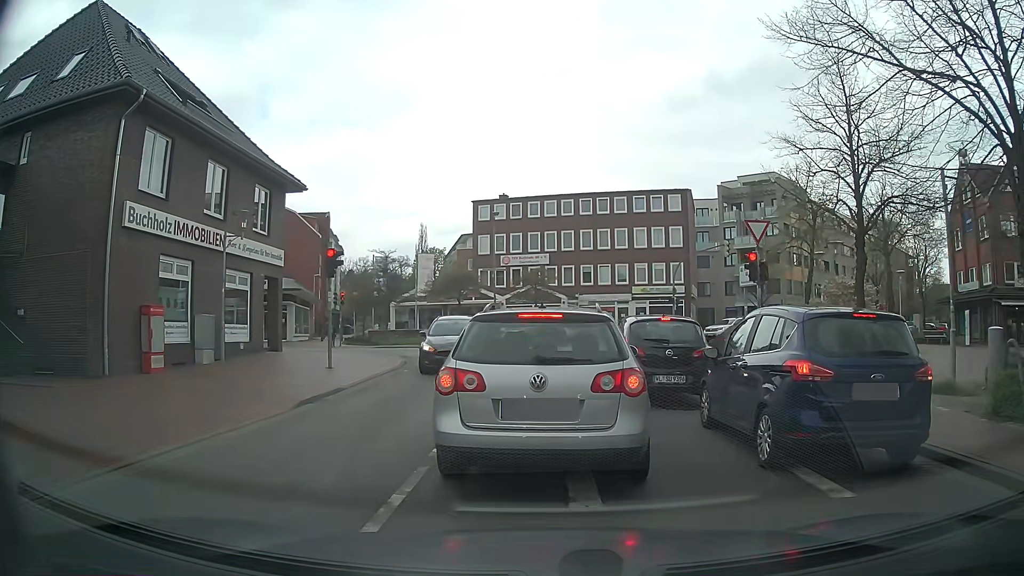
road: unclassified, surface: asphalt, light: Day
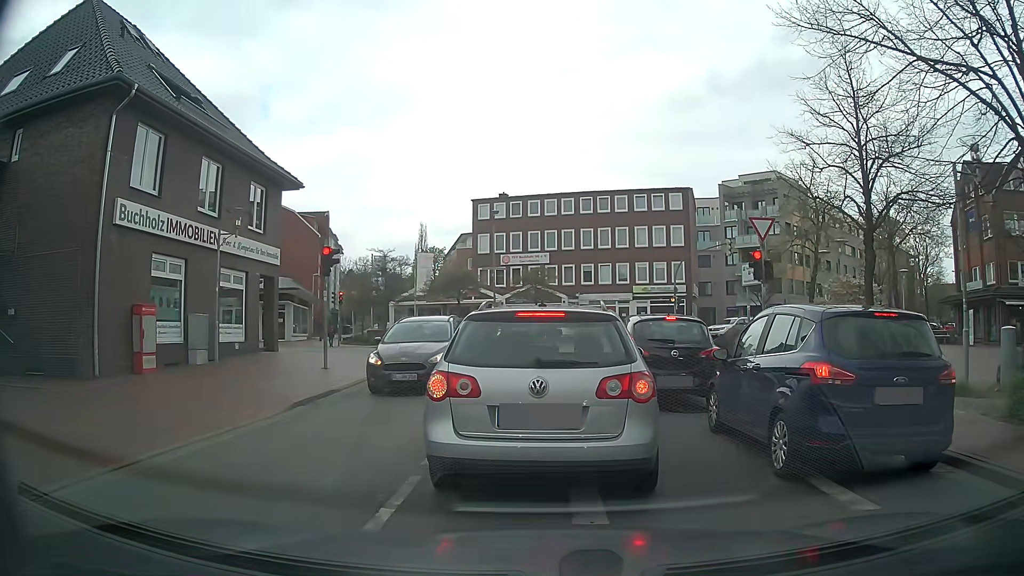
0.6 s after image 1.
(0.0, +0.4) m; 0°
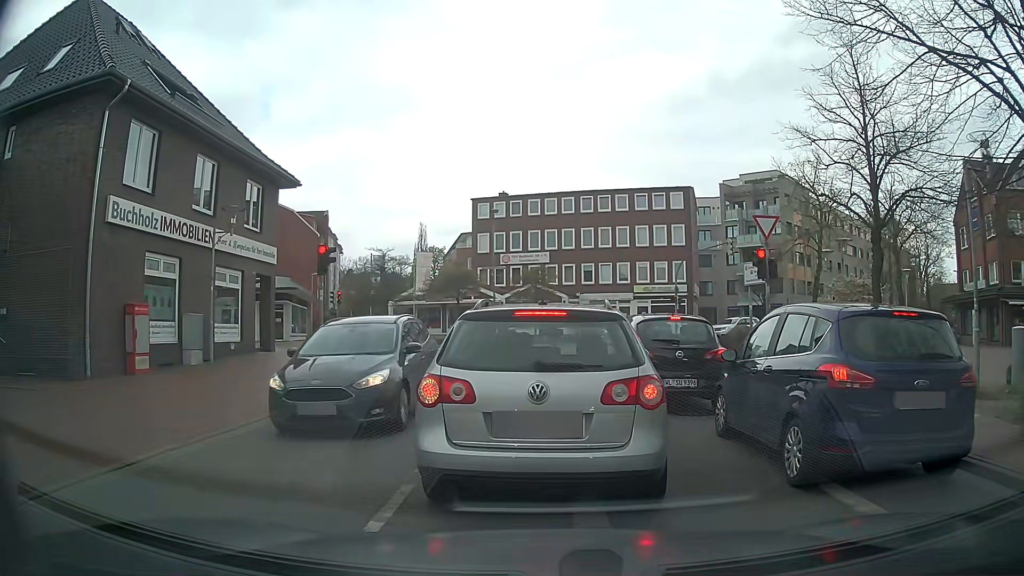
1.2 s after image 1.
(0.0, +0.3) m; 0°
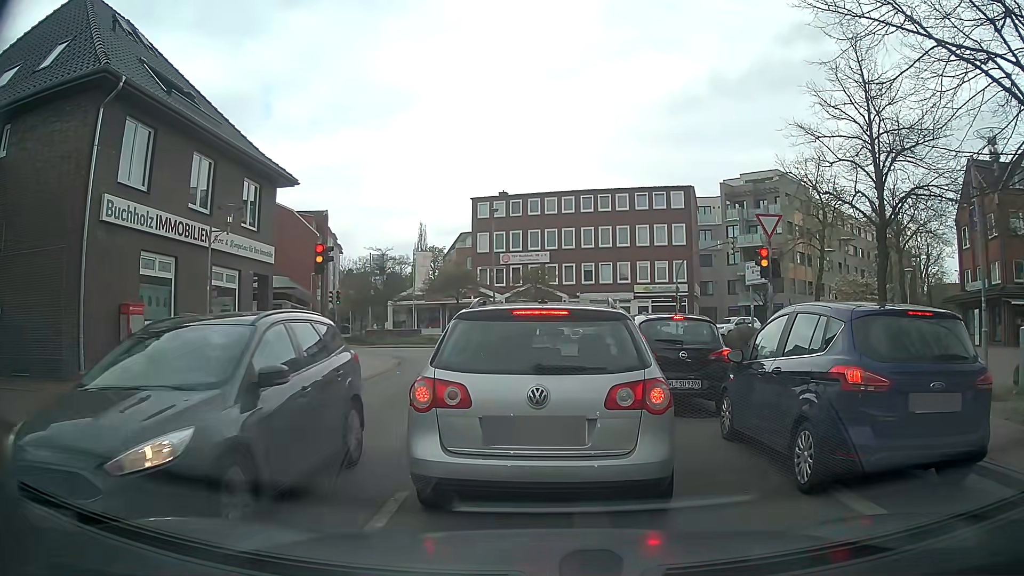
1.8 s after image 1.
(0.0, +0.2) m; 0°
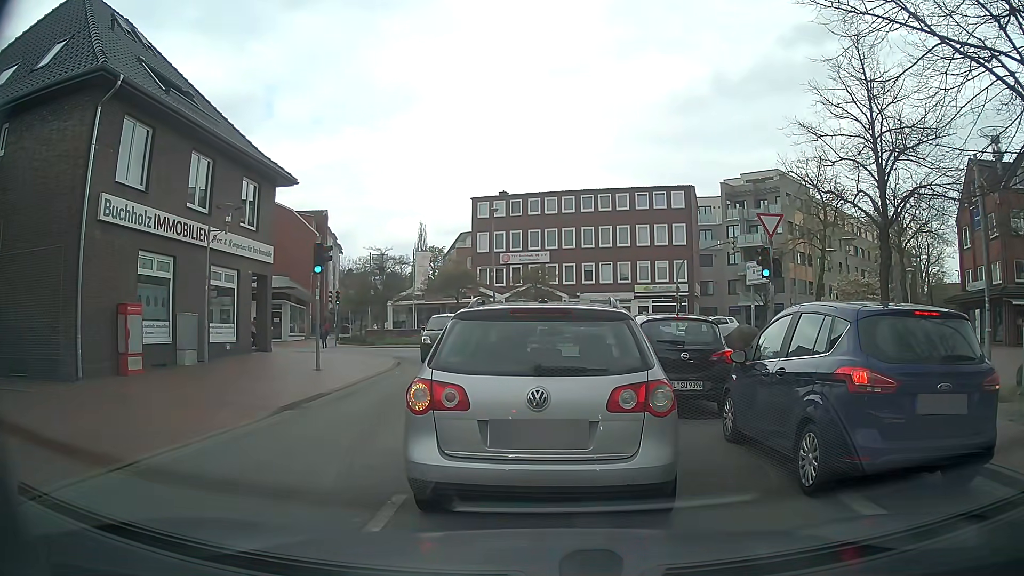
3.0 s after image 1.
(0.0, +0.1) m; 0°
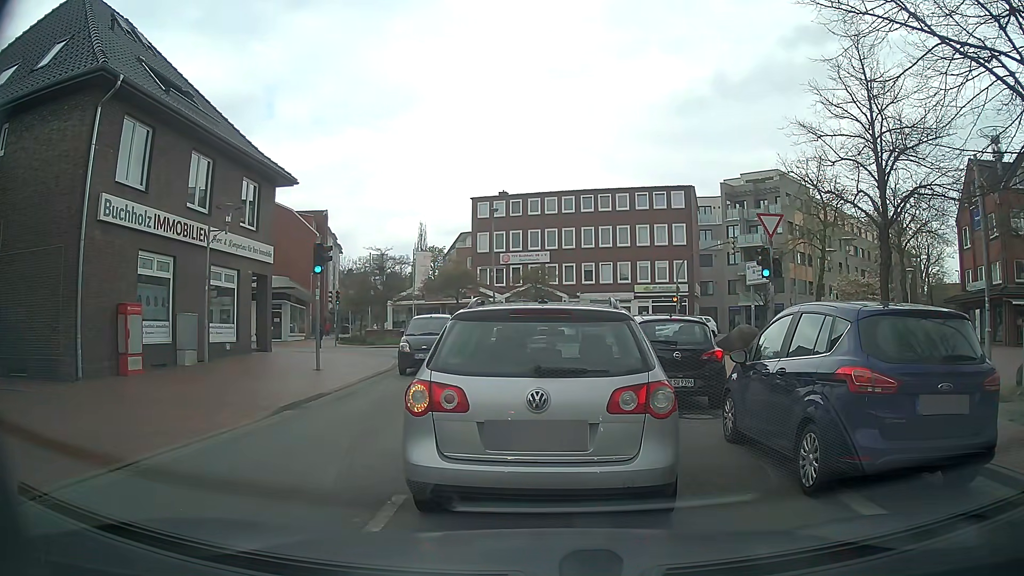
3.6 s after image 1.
(0.0, 0.0) m; 0°
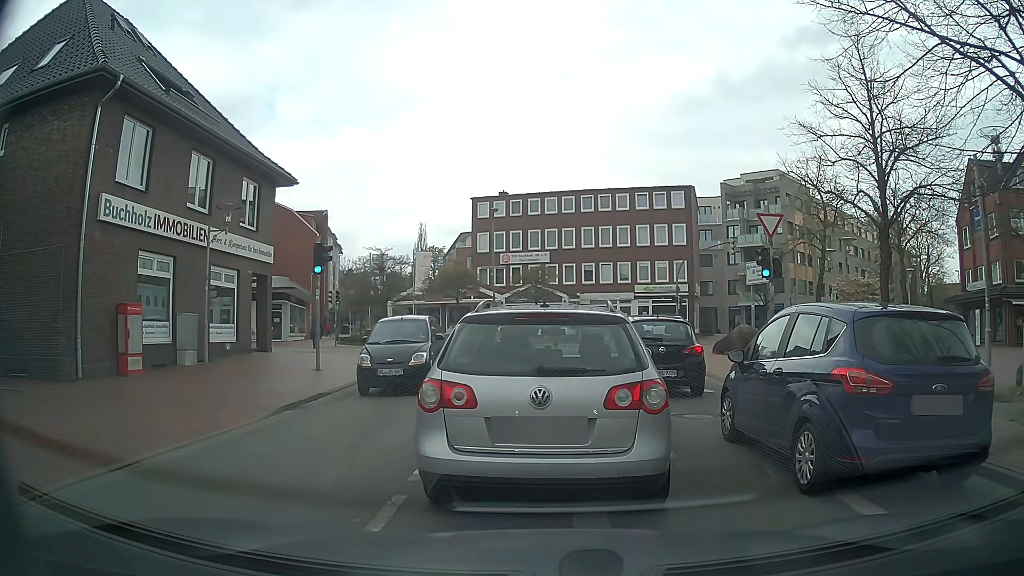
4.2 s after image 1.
(0.0, 0.0) m; 0°
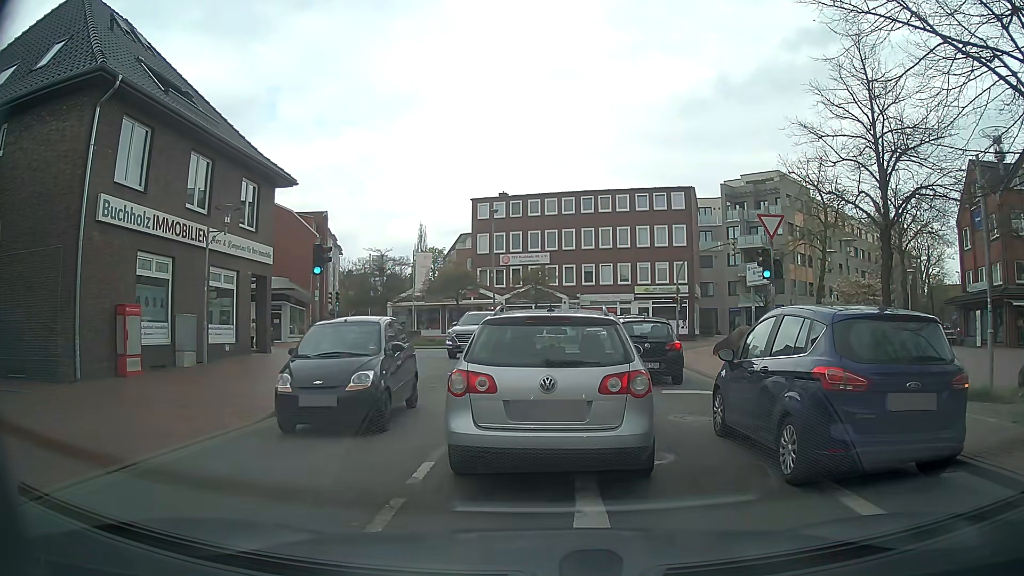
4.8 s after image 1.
(0.0, 0.0) m; 0°
